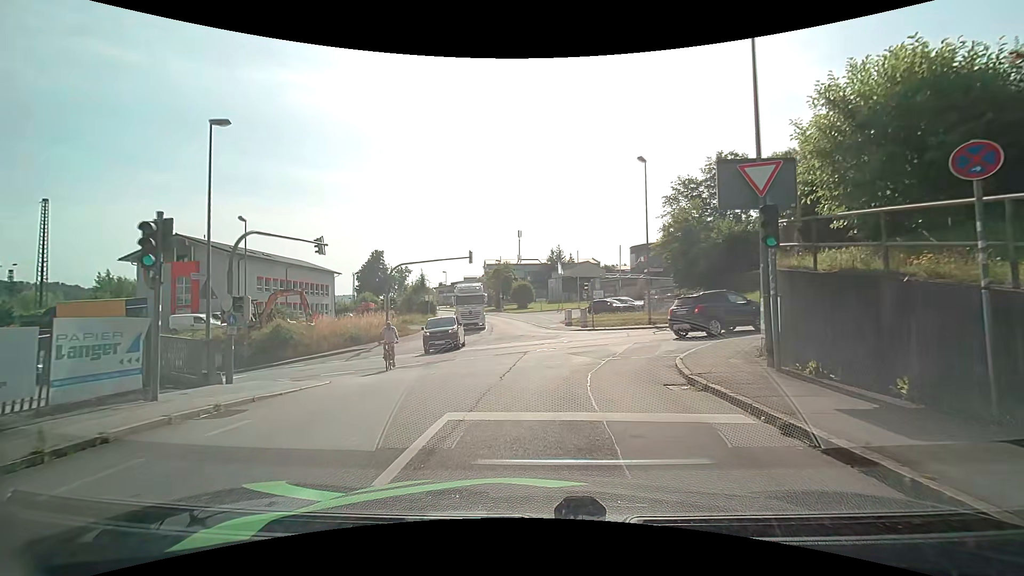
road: residential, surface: asphalt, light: Day
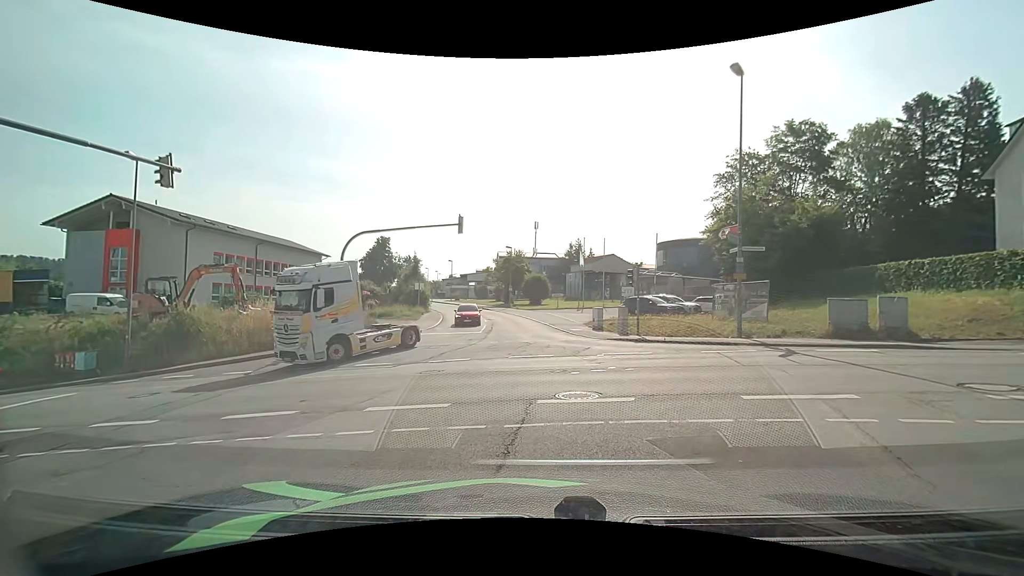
(-0.1, +11.5) m; -2°
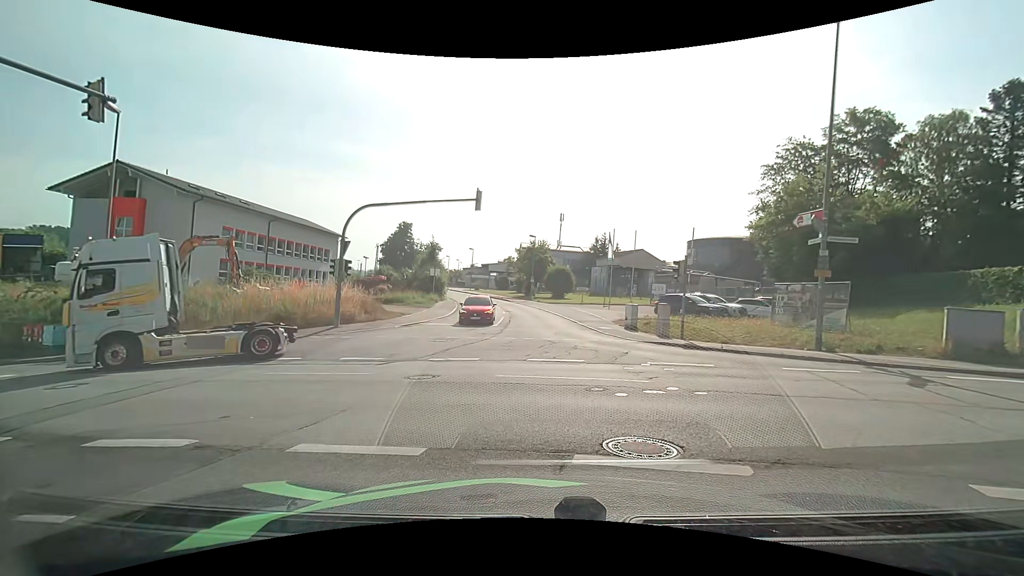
(-0.1, +3.4) m; -3°
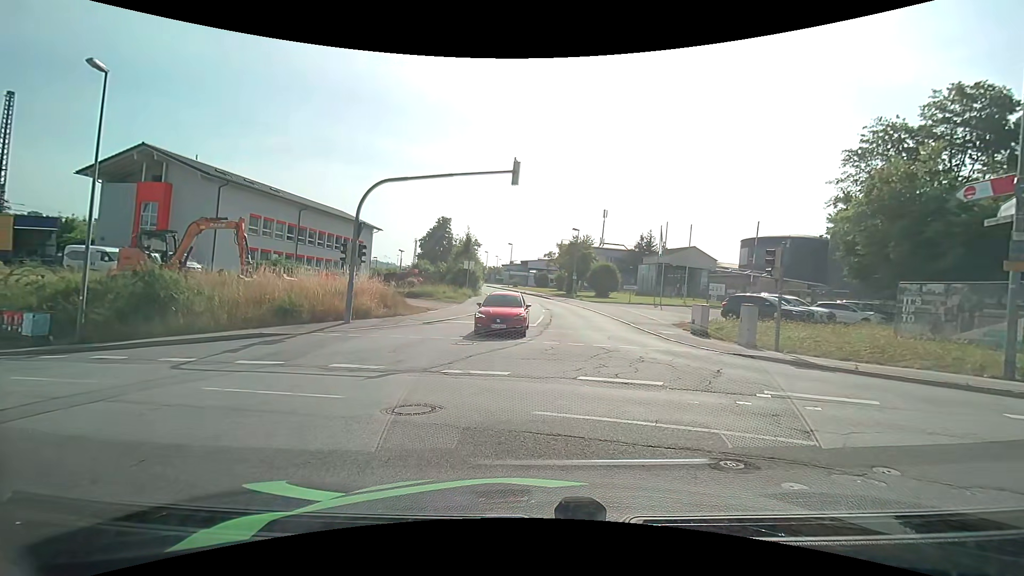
(-0.1, +3.9) m; -5°
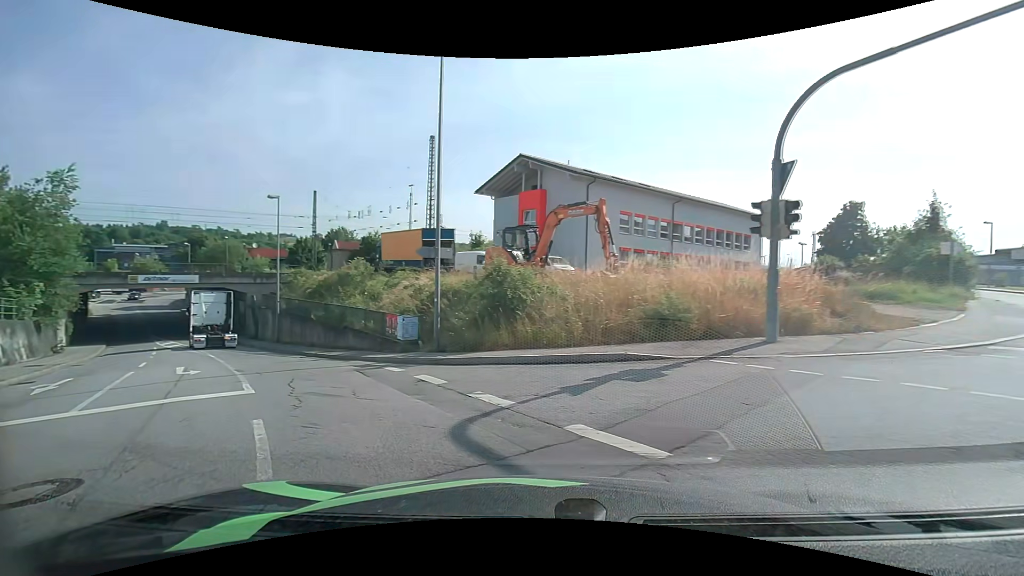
(-2.5, +8.4) m; -39°
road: tertiary
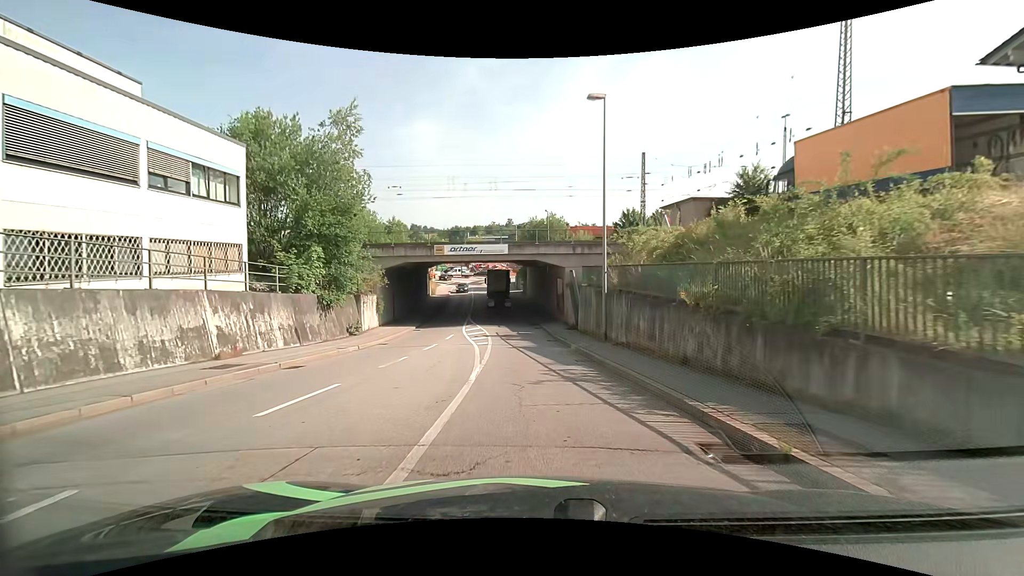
(-7.8, +15.9) m; -37°
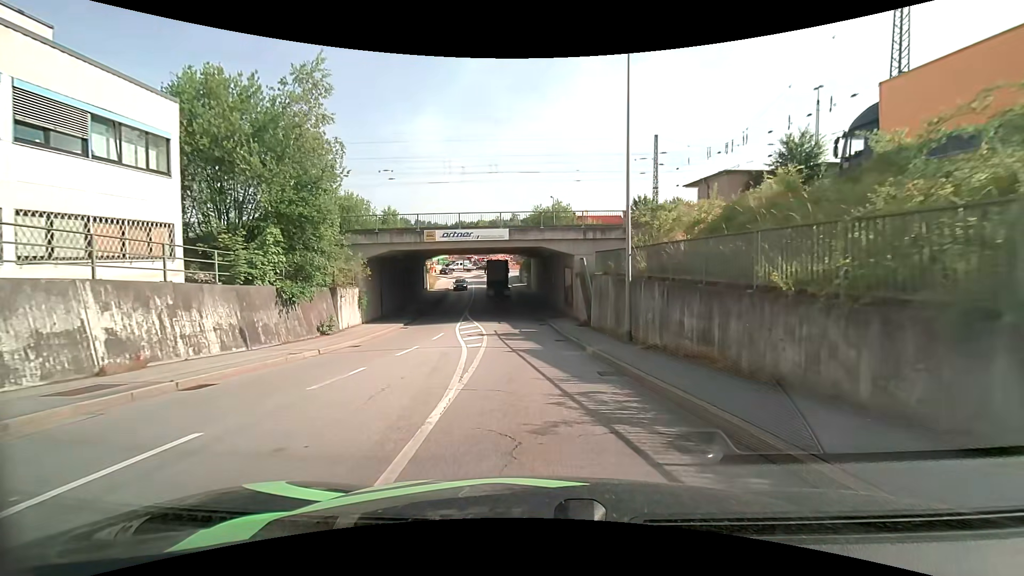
(0.0, +4.4) m; -1°
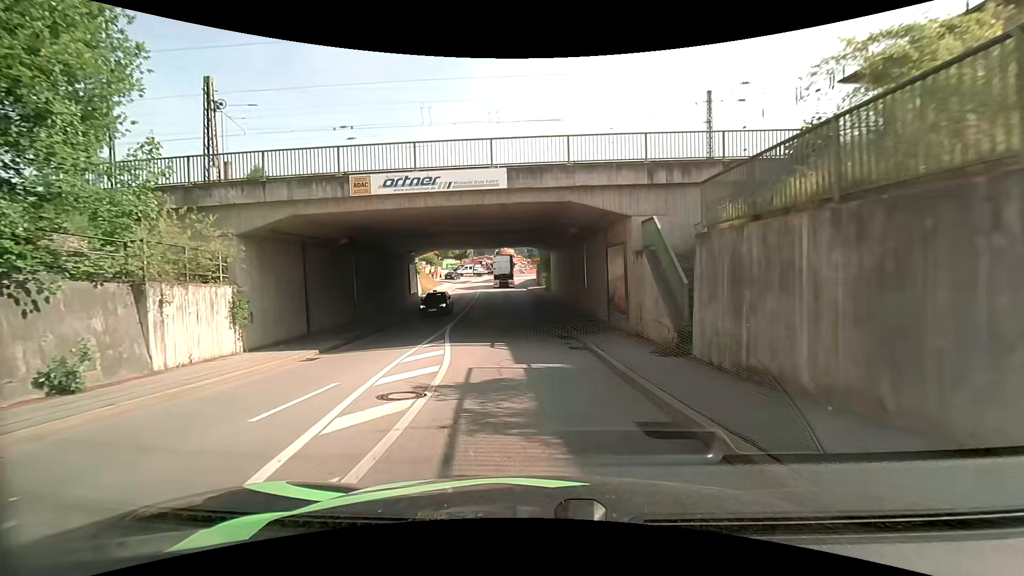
(-0.2, +14.3) m; -2°
